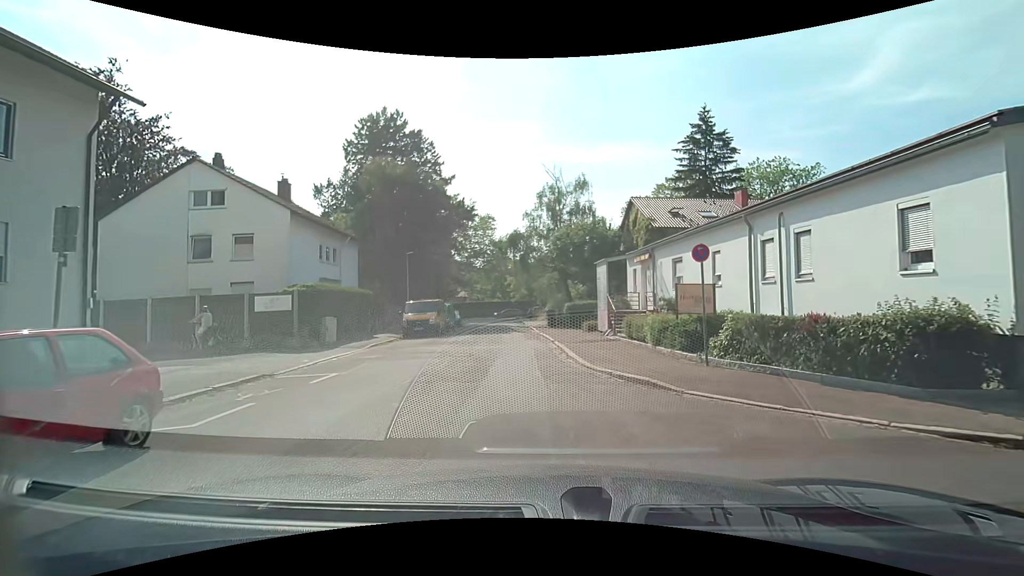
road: unclassified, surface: asphalt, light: Day
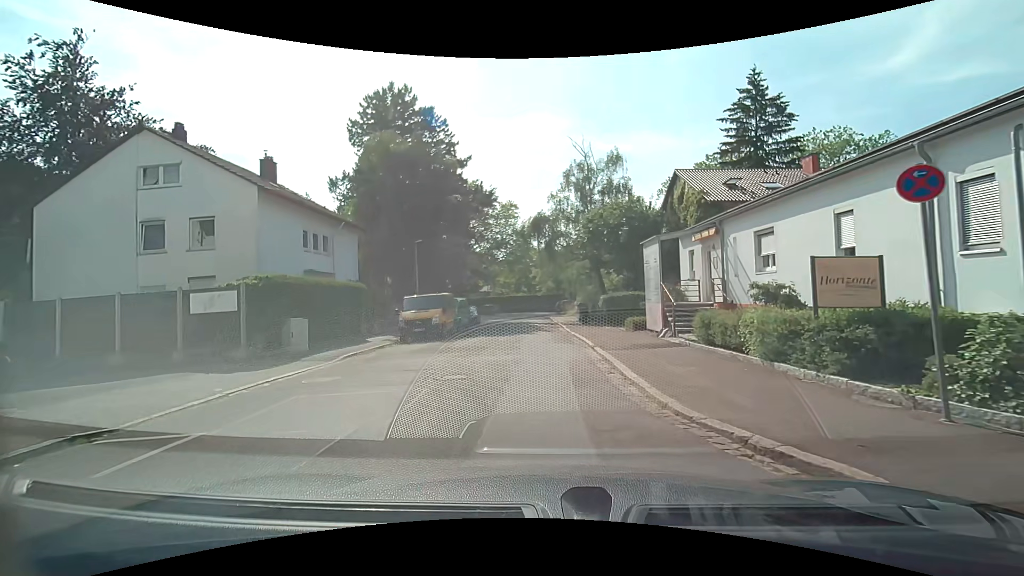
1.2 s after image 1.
(-0.1, +5.6) m; -3°
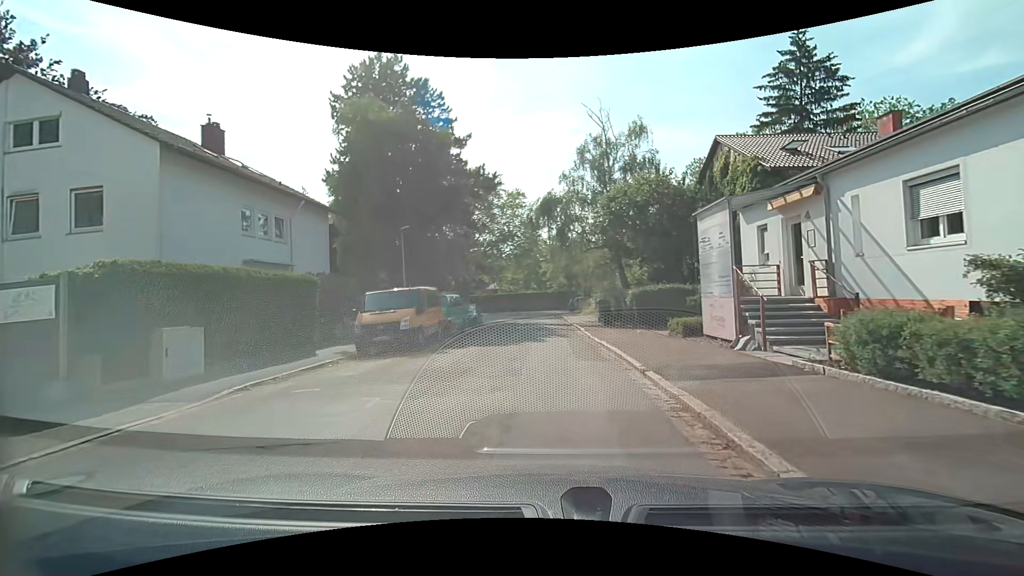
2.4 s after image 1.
(-0.2, +6.1) m; -2°
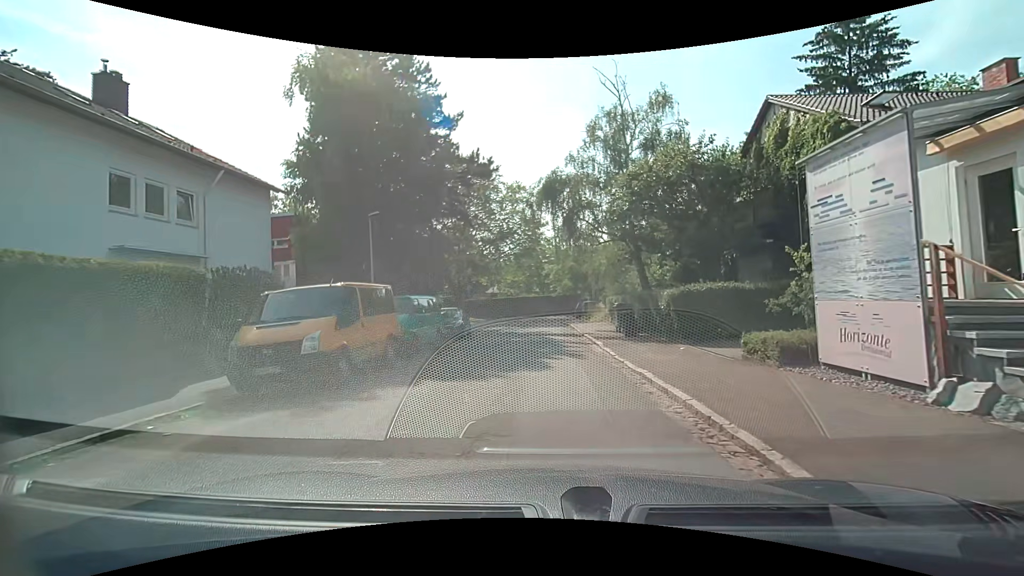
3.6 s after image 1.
(0.0, +6.1) m; -1°
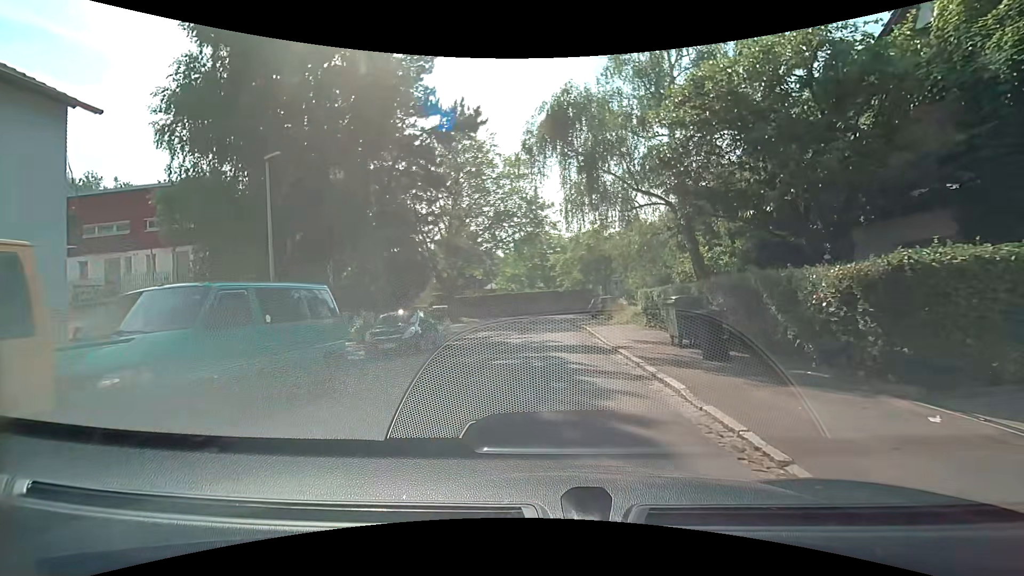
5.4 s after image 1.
(0.0, +9.4) m; -1°
